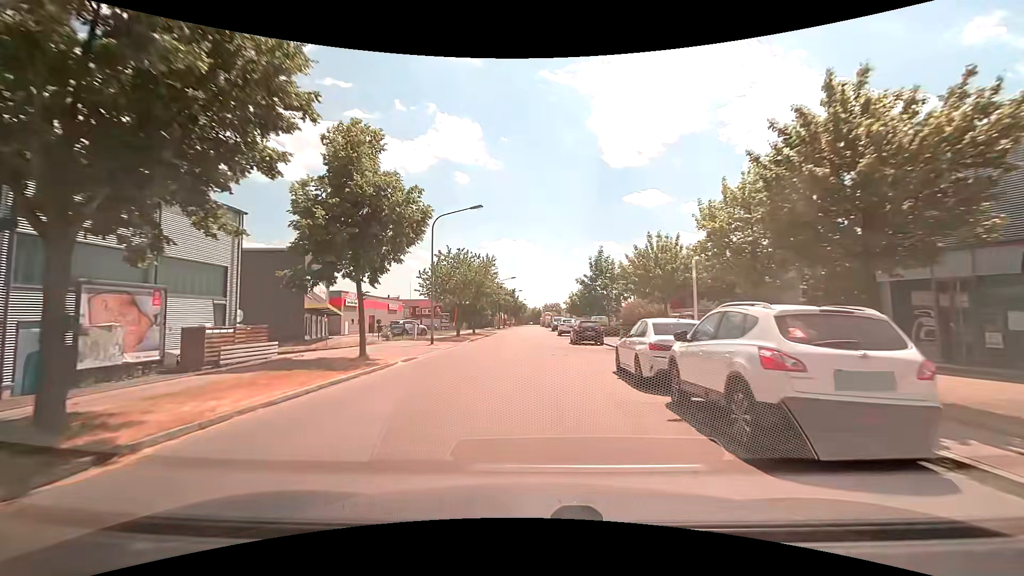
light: Day
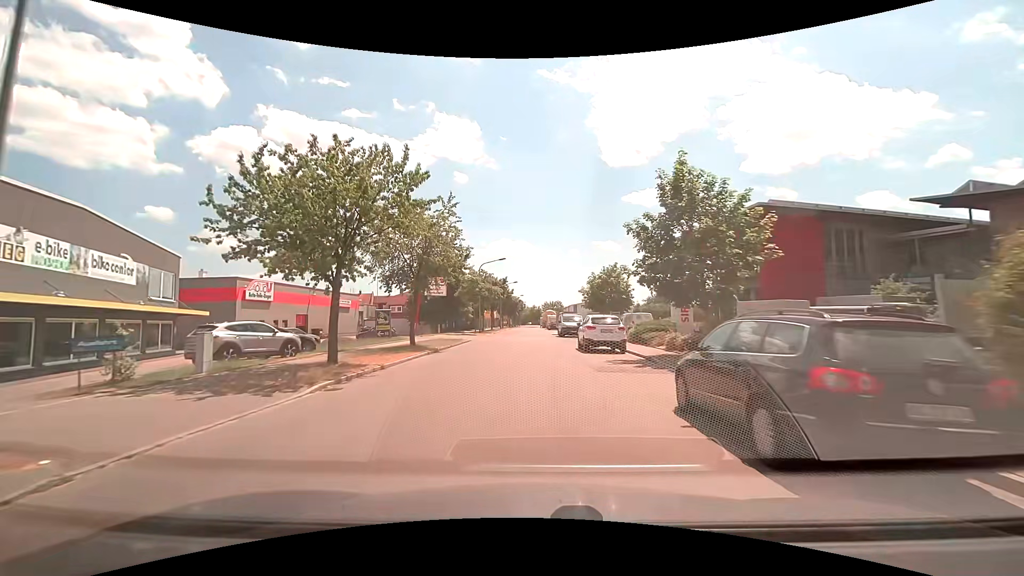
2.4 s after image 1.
(+0.2, +25.0) m; 0°
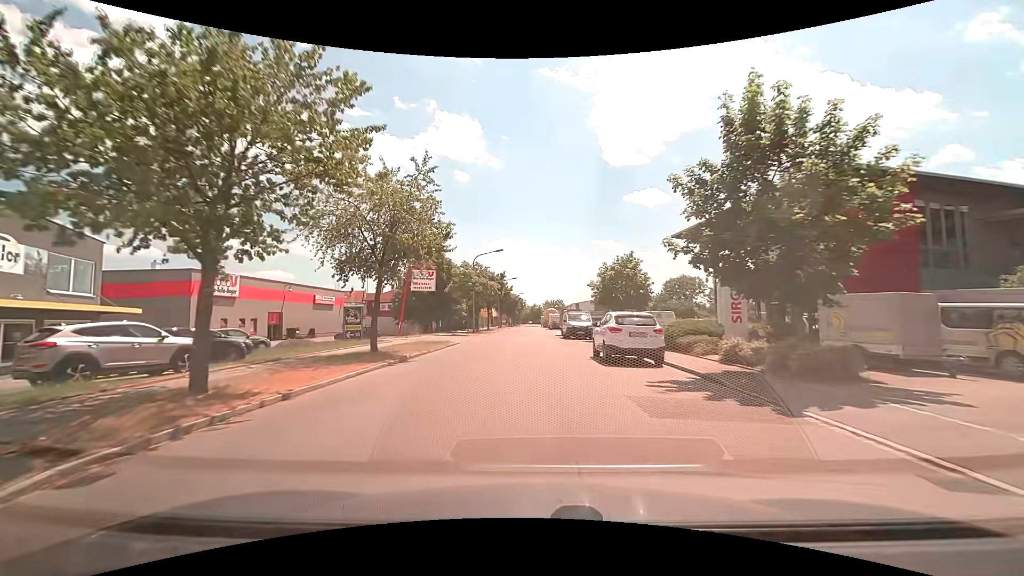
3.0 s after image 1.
(0.0, +6.3) m; 0°
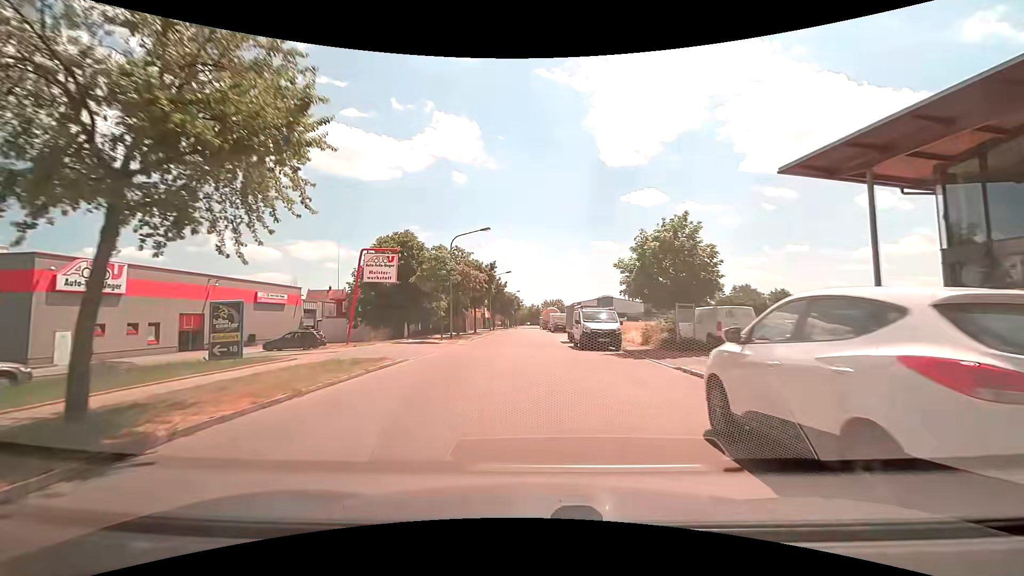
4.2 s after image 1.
(0.0, +12.7) m; 0°
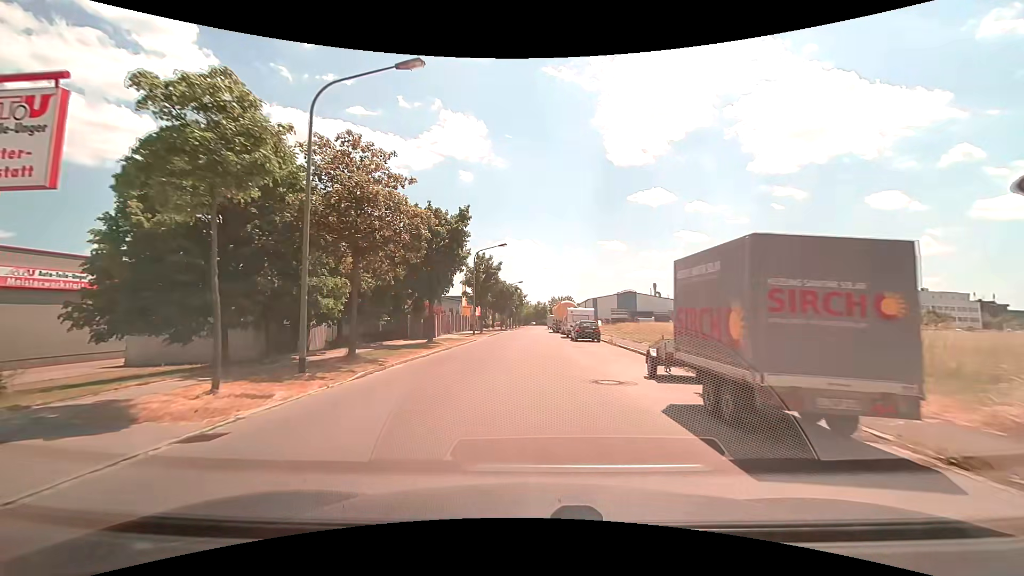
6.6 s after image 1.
(-0.2, +25.5) m; 0°
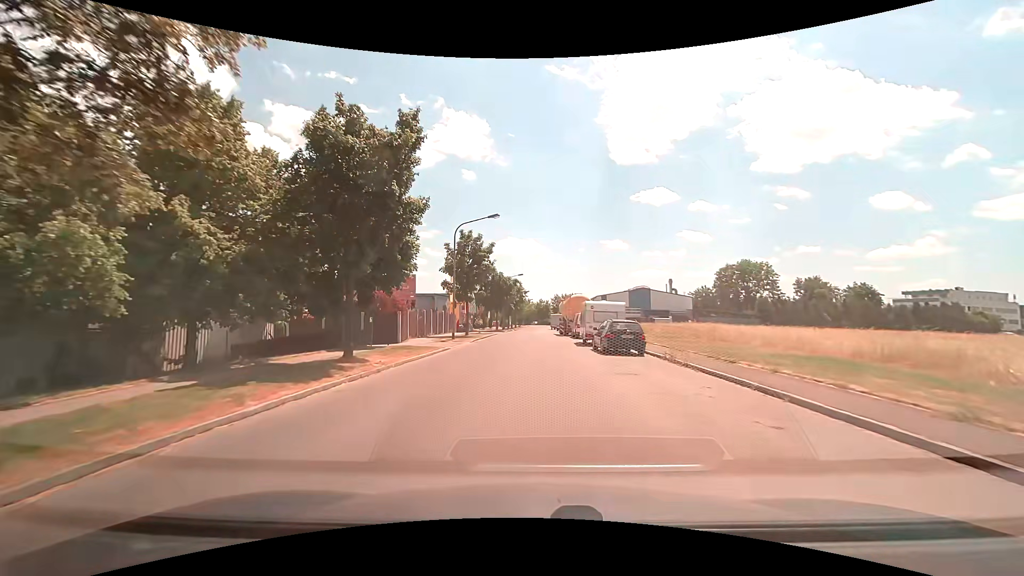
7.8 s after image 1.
(-0.1, +12.8) m; 0°
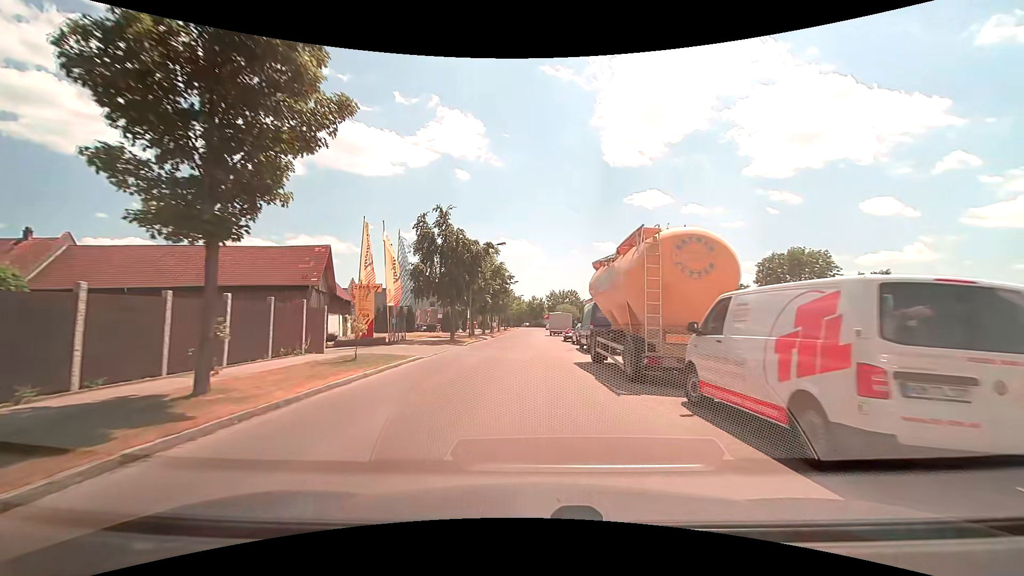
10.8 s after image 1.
(+0.1, +32.1) m; +1°
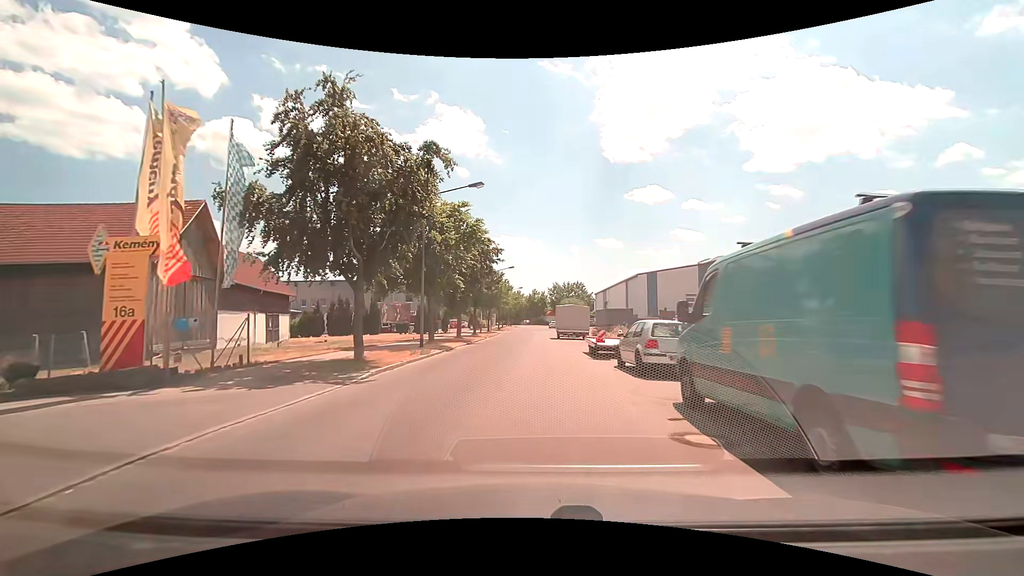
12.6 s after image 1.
(+0.1, +19.1) m; -1°
(0, +10) (0, +20) (0, +30) (0, +40) (+1, +50) (+1, +60) (+1, +70) (+1, +80) (+1, +90) (+2, +100) m
